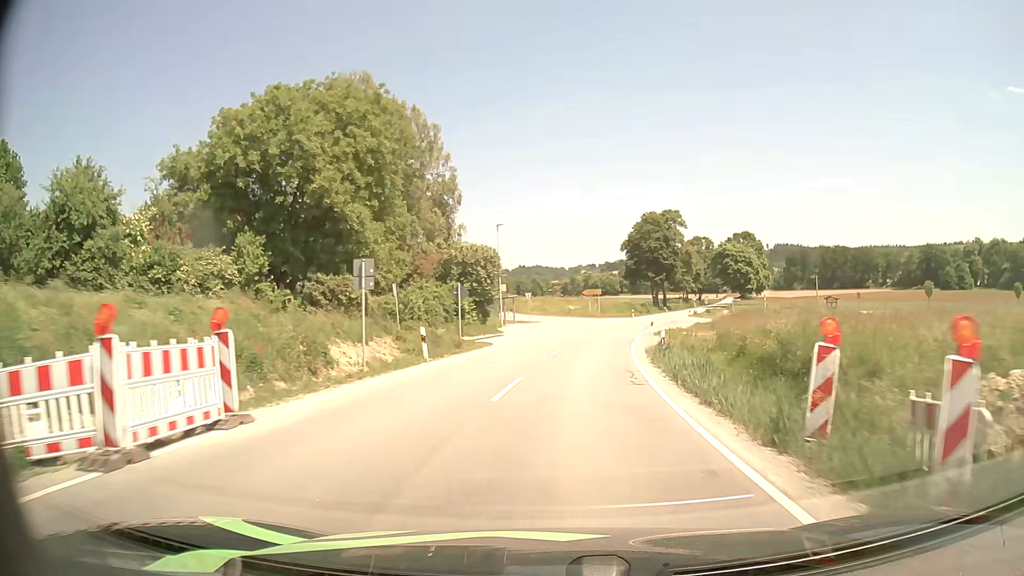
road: secondary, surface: asphalt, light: Day
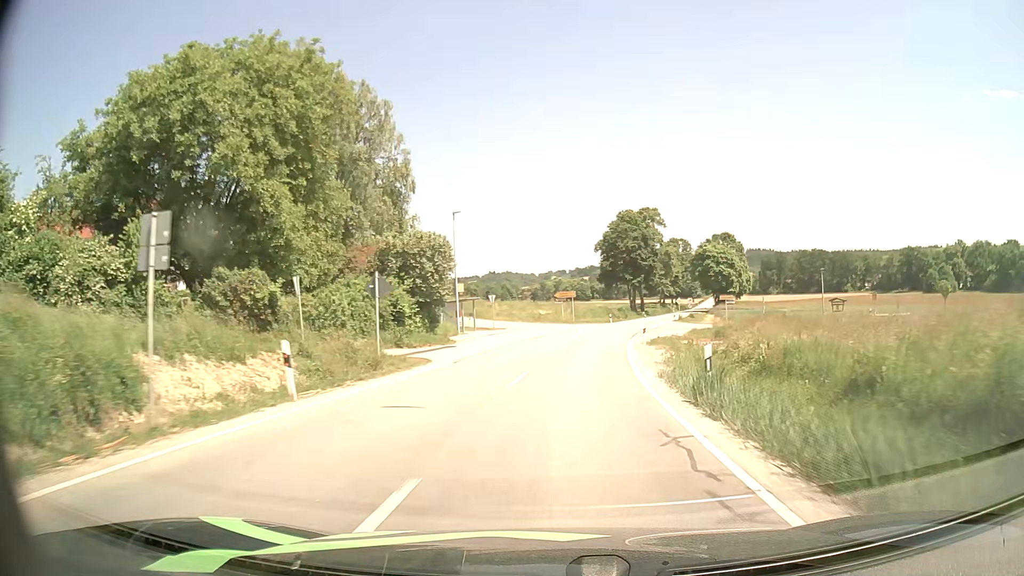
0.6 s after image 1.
(+0.2, +9.2) m; +3°
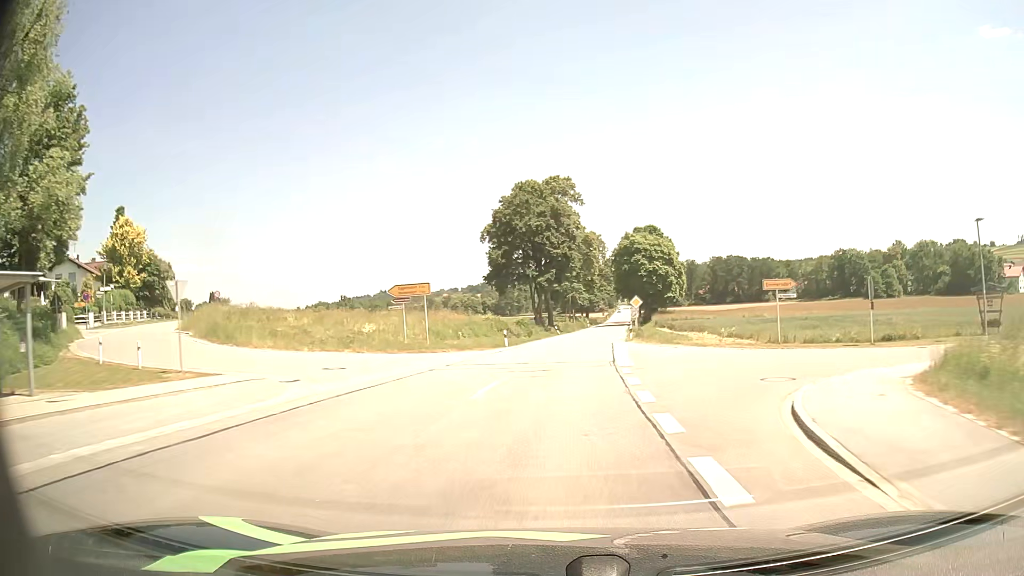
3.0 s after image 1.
(+3.2, +38.0) m; +9°
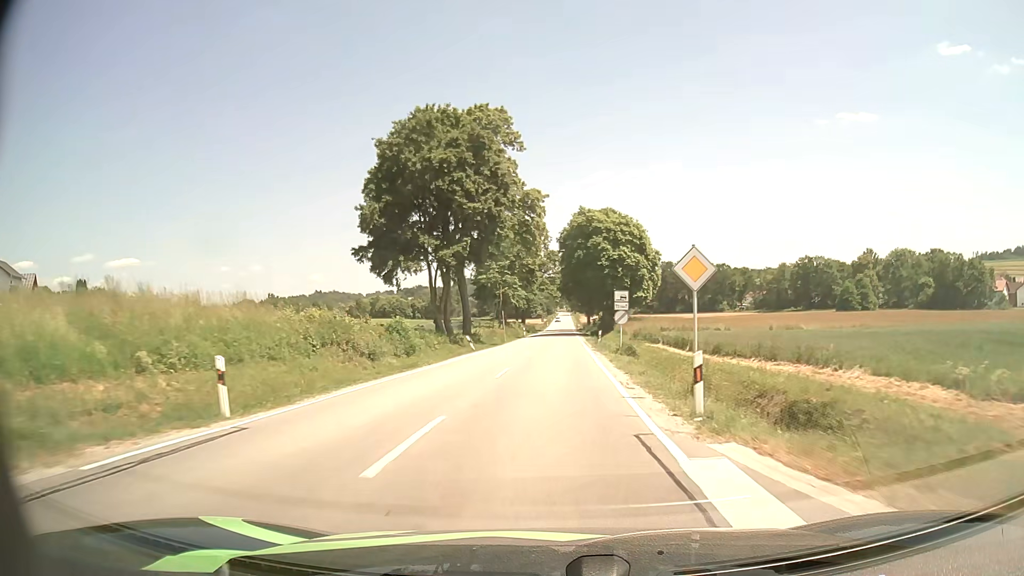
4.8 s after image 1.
(+1.6, +30.1) m; +5°
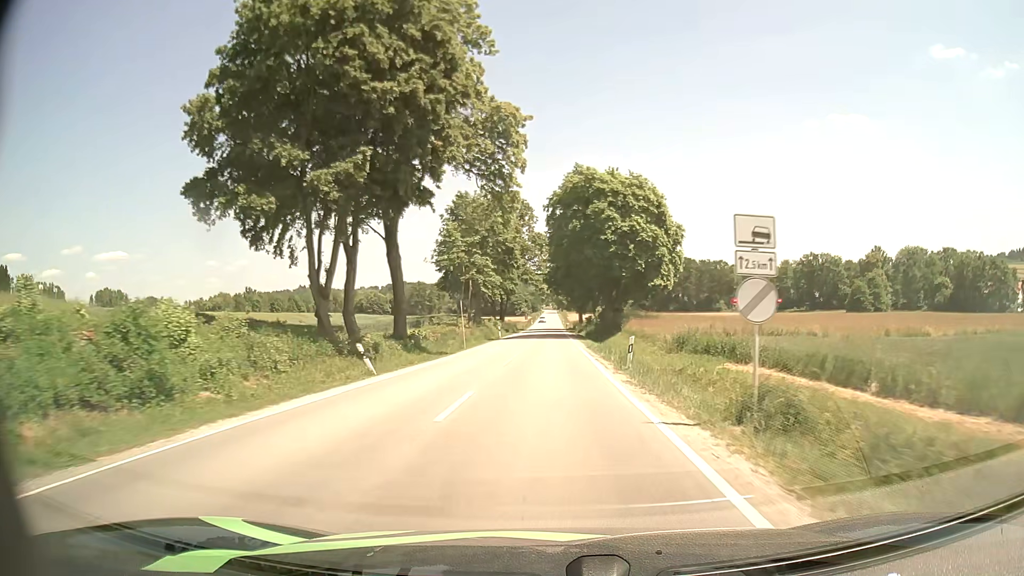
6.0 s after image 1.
(+0.3, +20.6) m; +1°
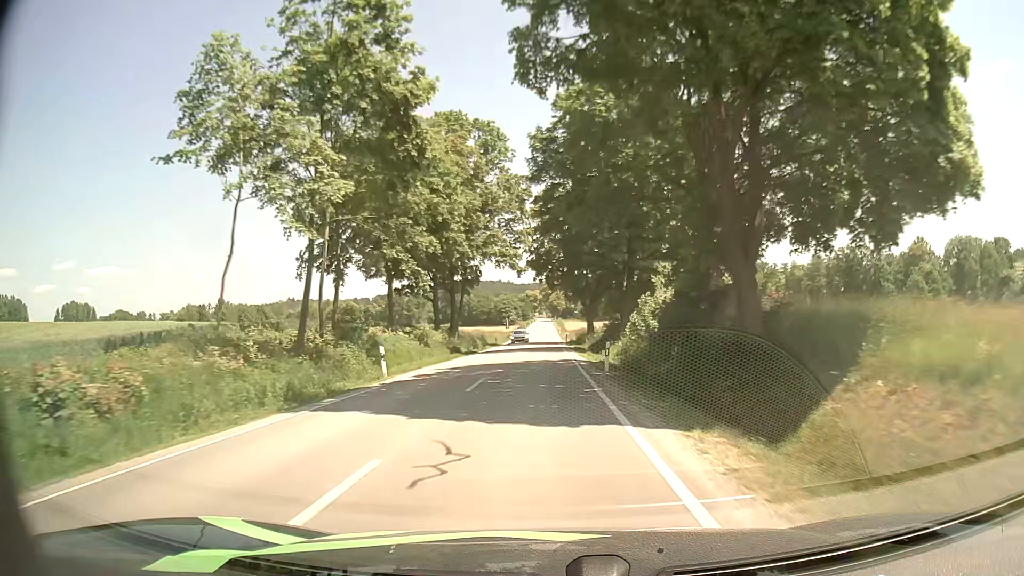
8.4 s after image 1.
(+0.6, +42.9) m; 0°
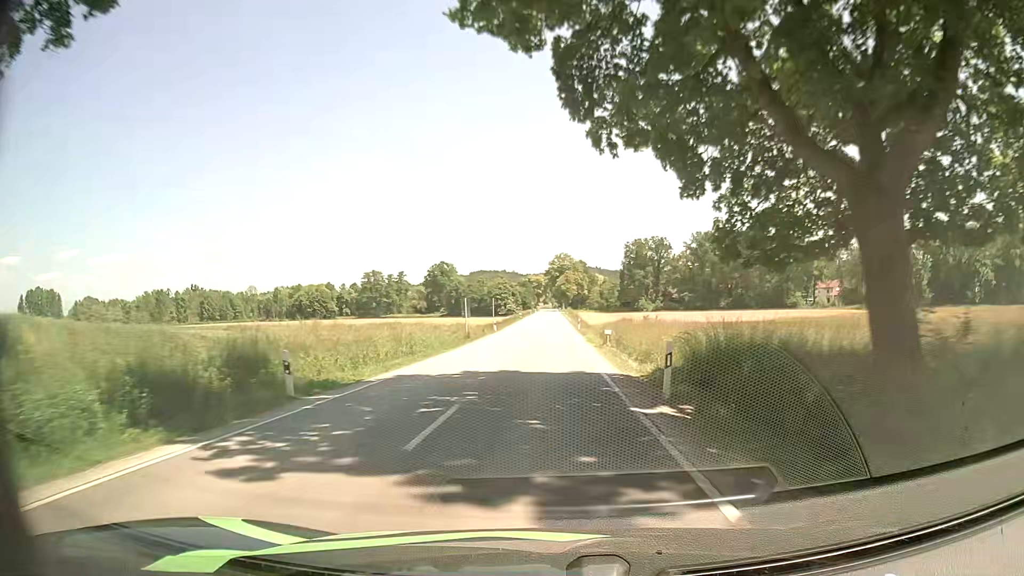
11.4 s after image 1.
(-0.3, +56.0) m; 0°
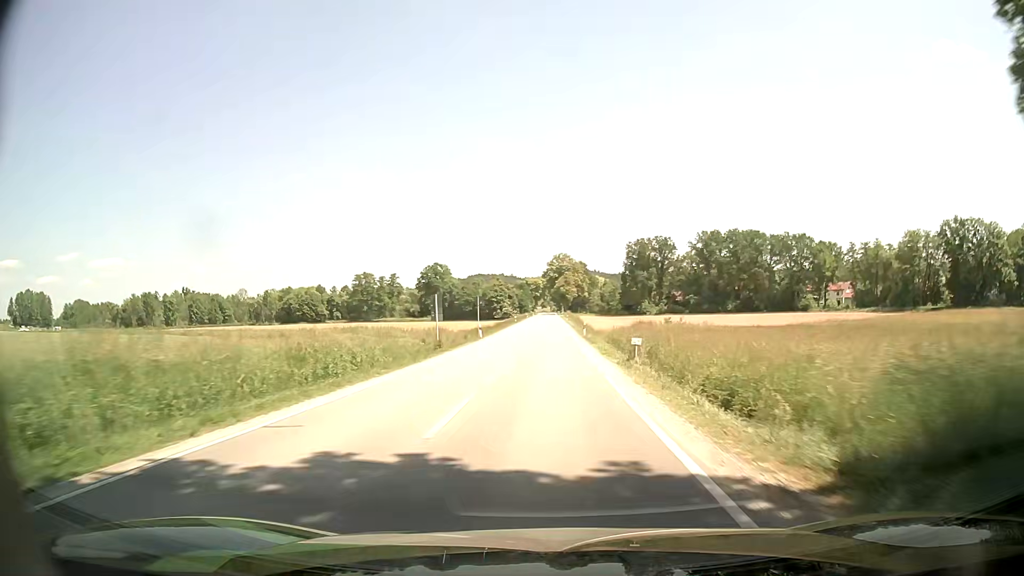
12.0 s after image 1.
(-0.1, +11.4) m; 0°
(0, +10) (0, +20) (0, +30) (0, +40) (0, +50) (0, +60) (0, +70) (0, +80) (+1, +90) (+1, +100) m
